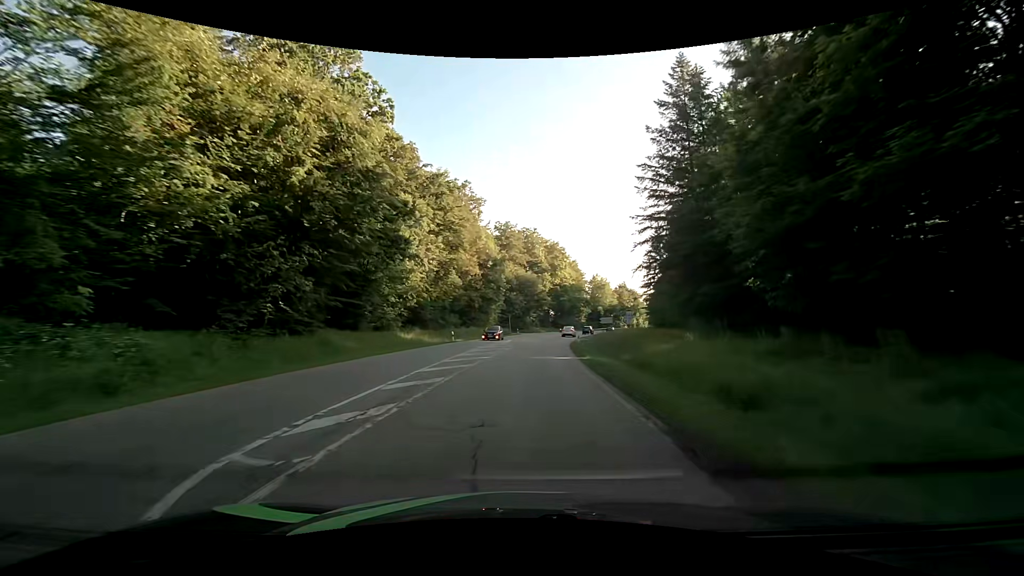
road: secondary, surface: asphalt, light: Day
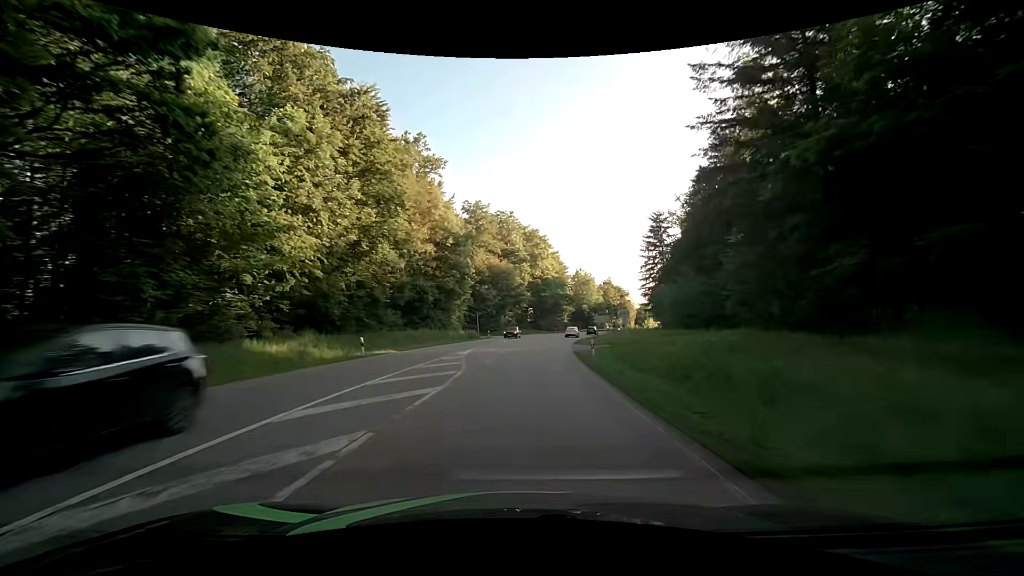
(+0.5, +21.4) m; +3°
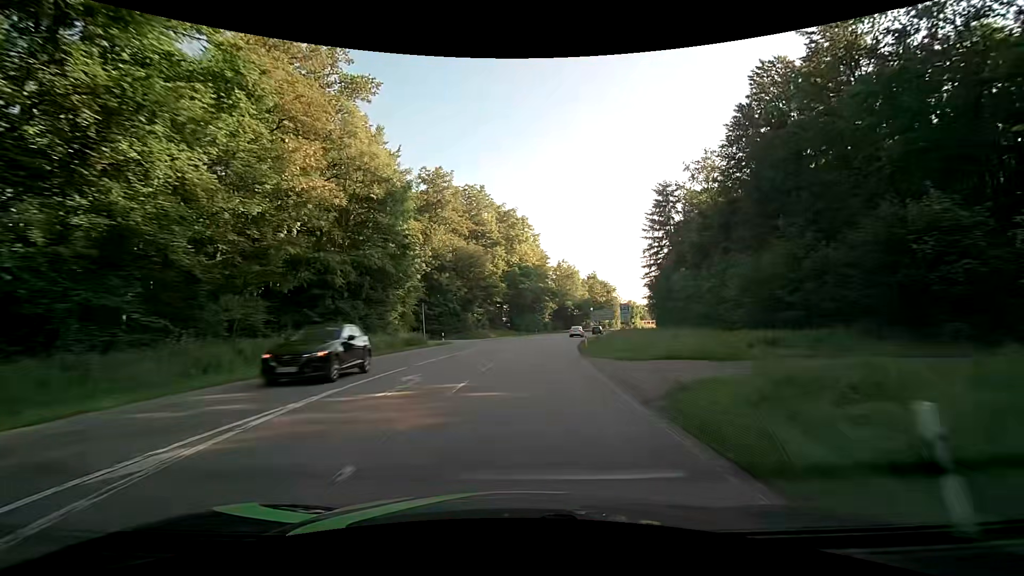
(+0.5, +21.6) m; +3°
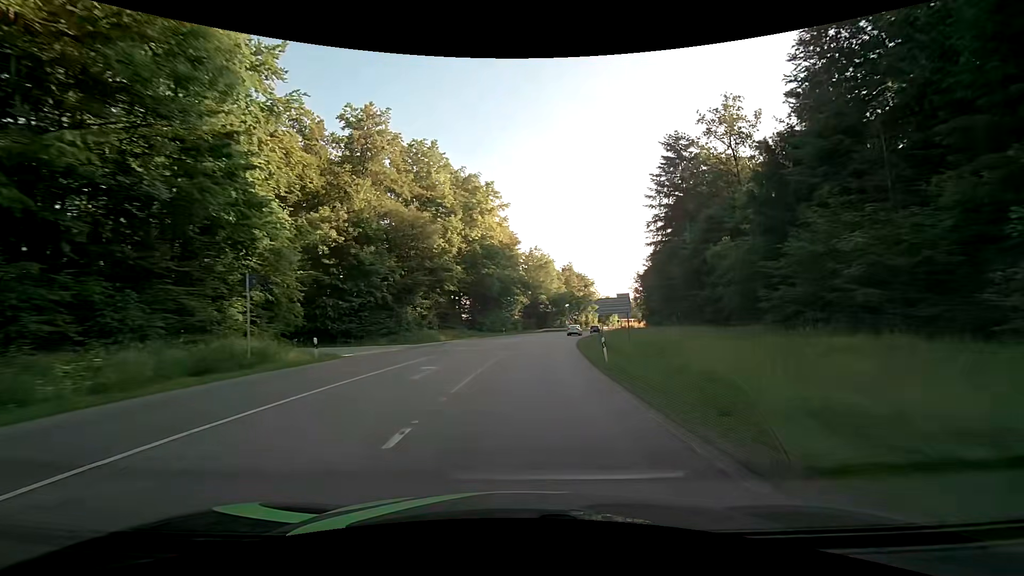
(+0.7, +21.7) m; +4°
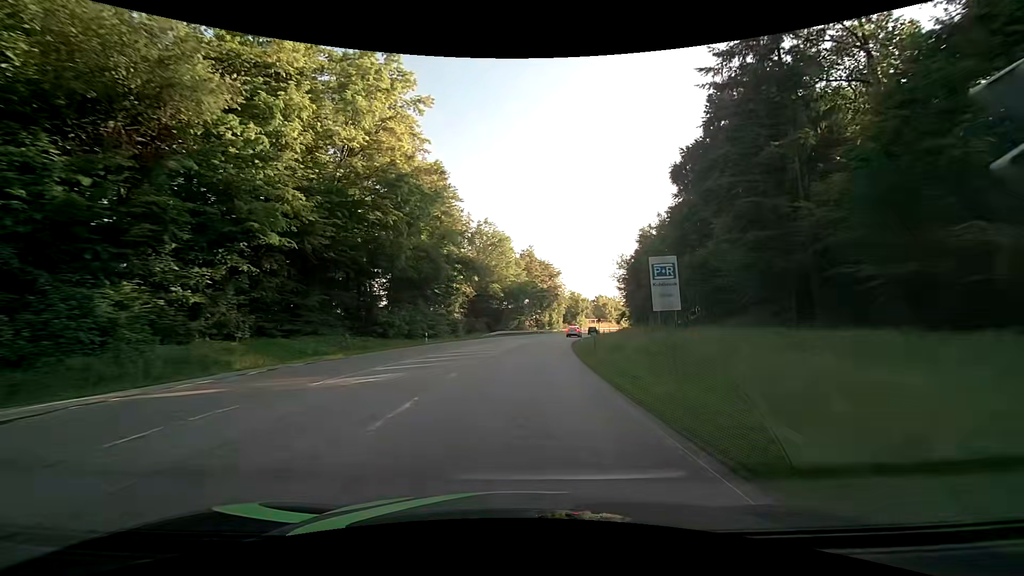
(+1.6, +32.2) m; +5°
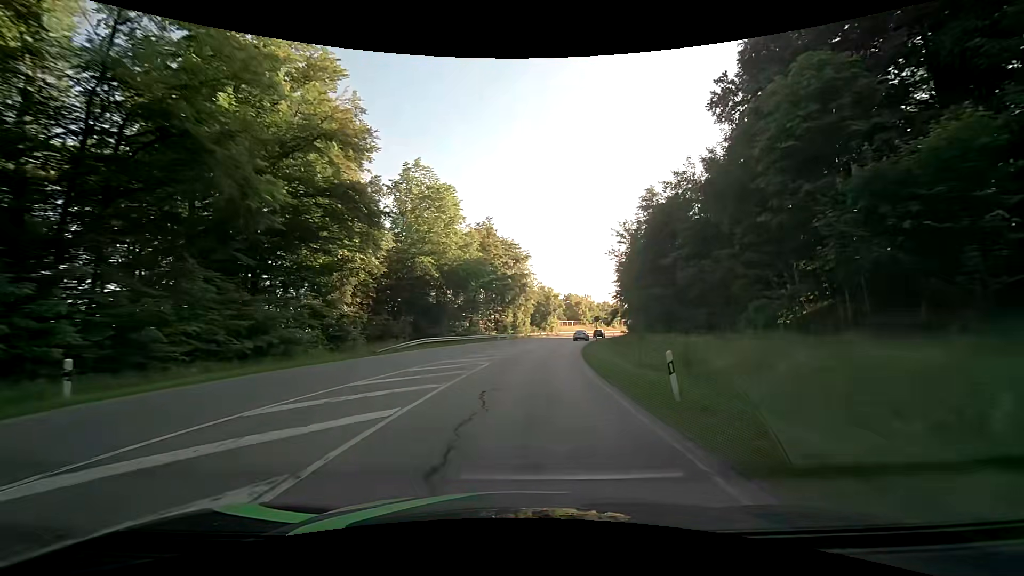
(+1.2, +31.5) m; +5°
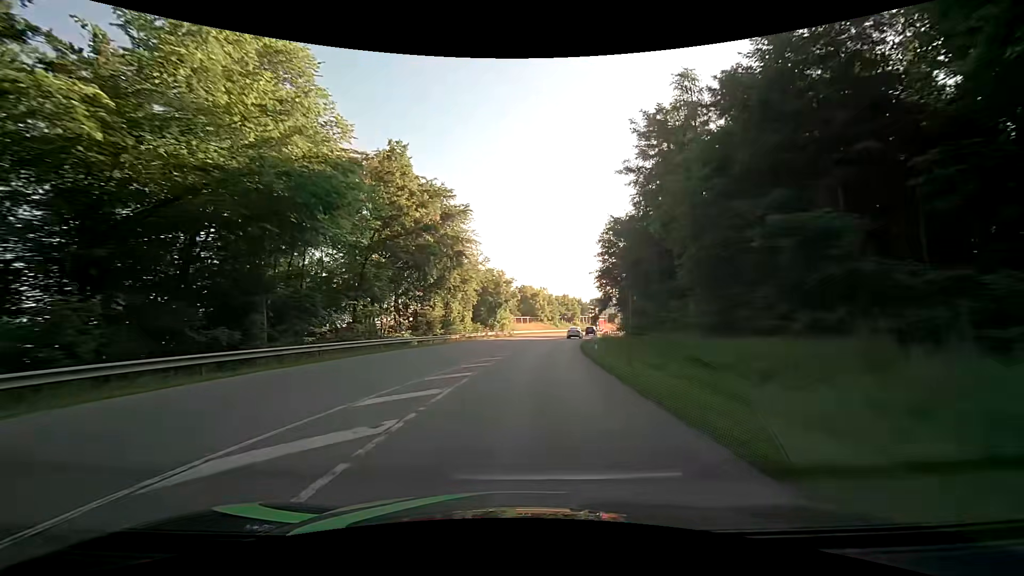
(+1.3, +31.4) m; +5°
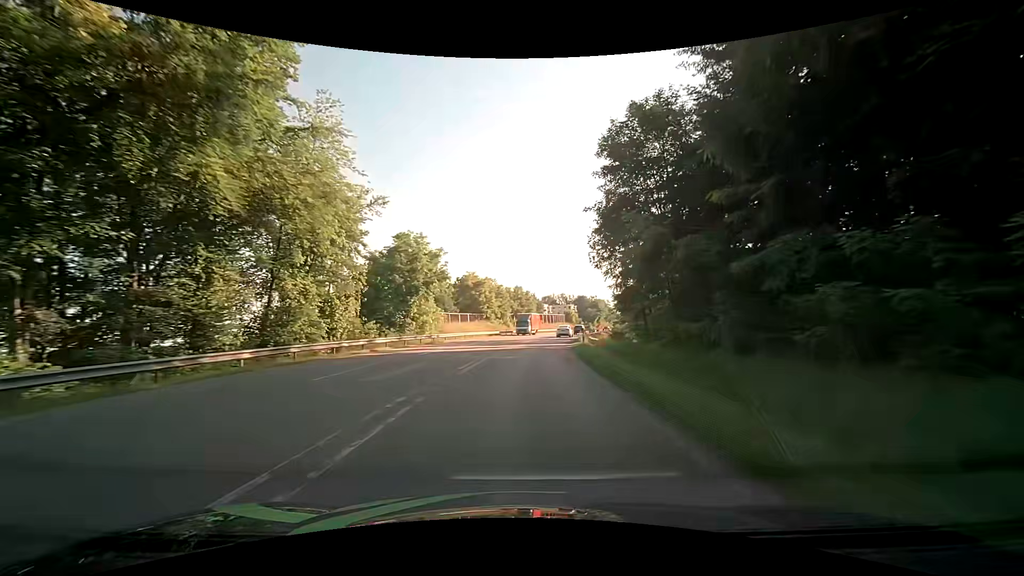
(+1.9, +32.1) m; +6°
(0, +10) (+1, +20) (+1, +30) (+2, +40) (+3, +50) (+4, +60) (+6, +70) (+8, +79) (+10, +89) (+12, +99) m
